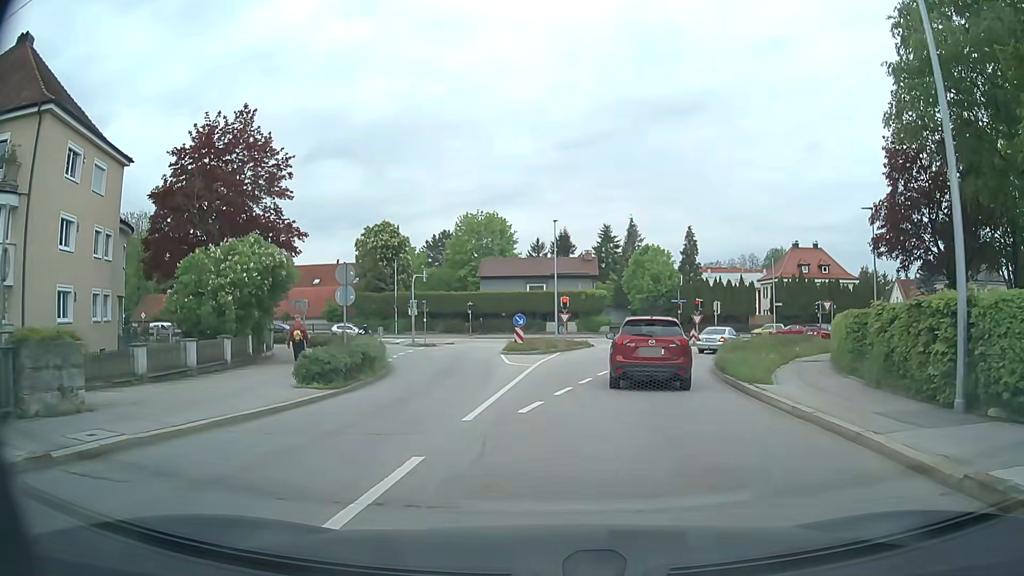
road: tertiary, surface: asphalt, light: Day
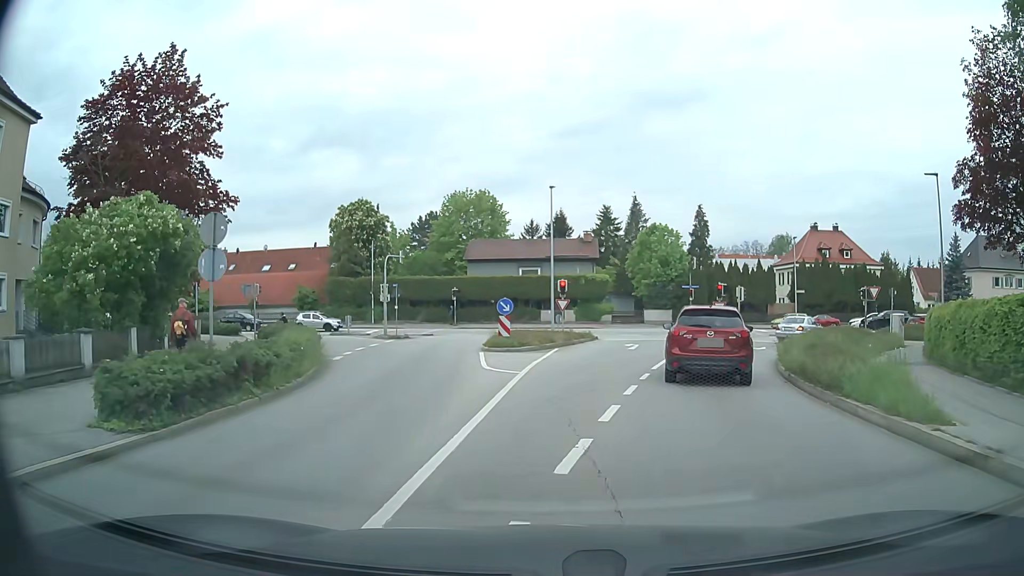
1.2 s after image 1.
(0.0, +7.9) m; +1°
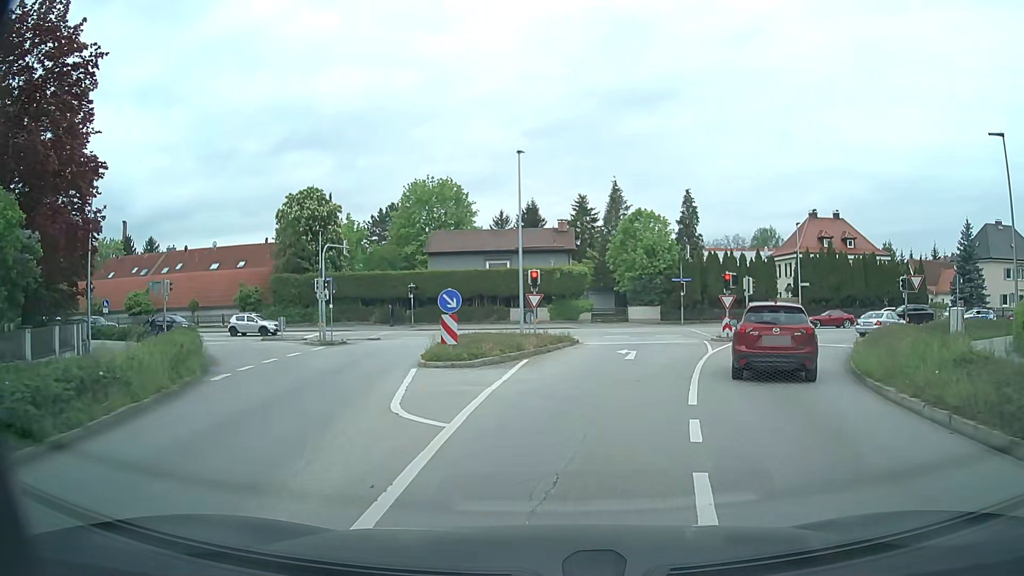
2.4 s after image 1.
(+0.1, +7.8) m; +2°
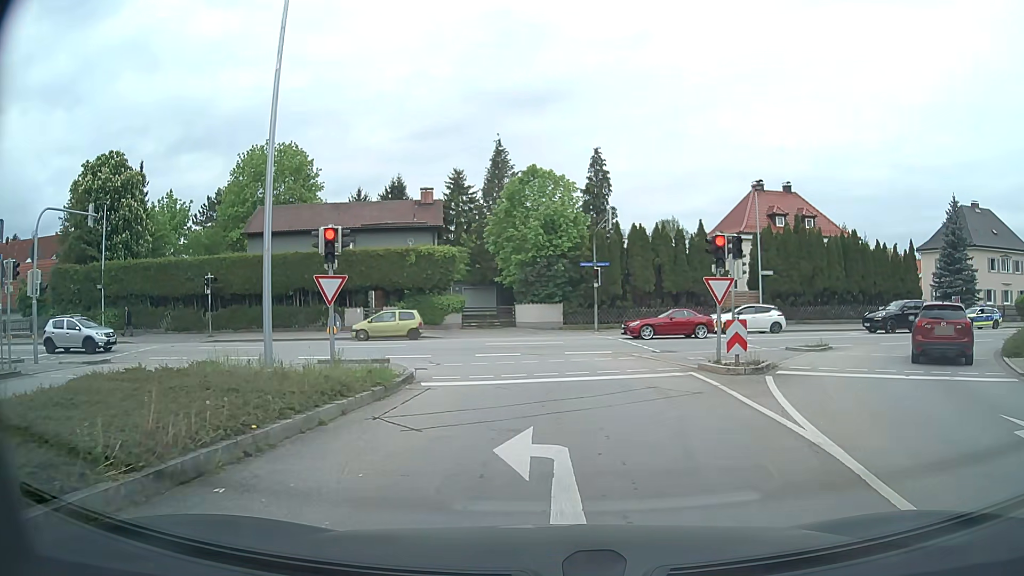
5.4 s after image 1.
(+1.5, +17.0) m; +10°
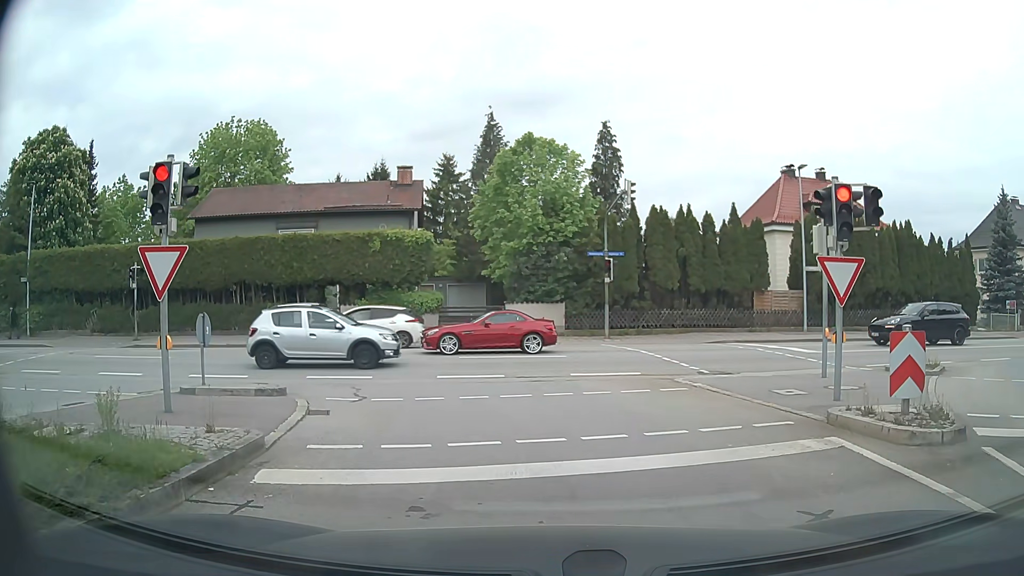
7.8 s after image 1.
(0.0, +7.3) m; +1°
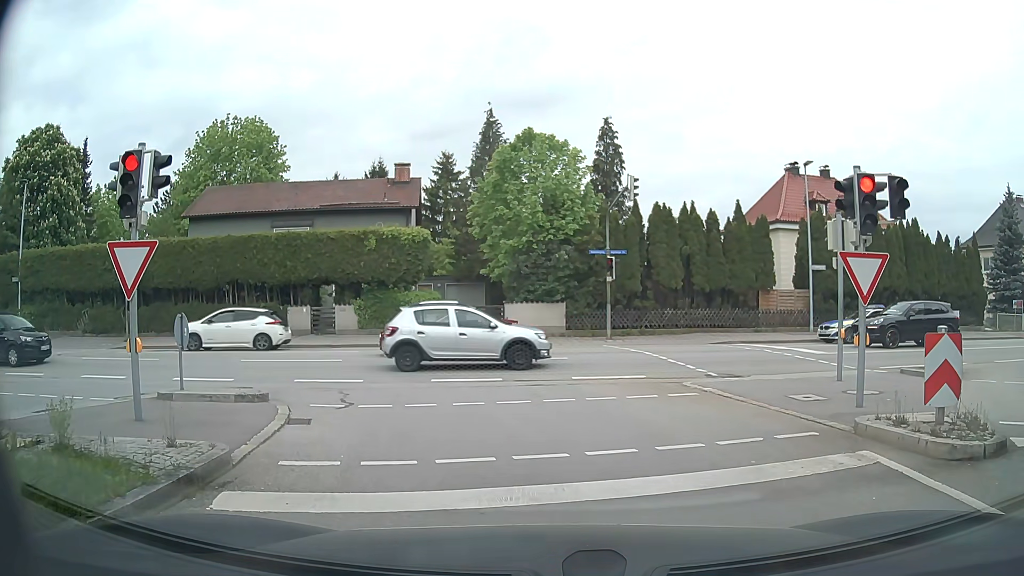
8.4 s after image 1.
(0.0, +0.7) m; -2°
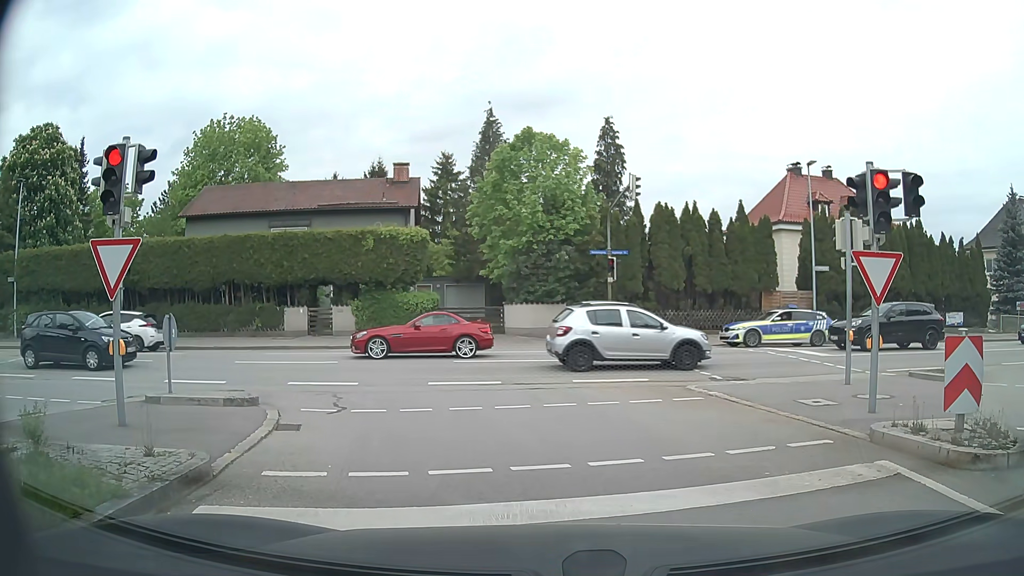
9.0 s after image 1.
(0.0, +0.4) m; 0°
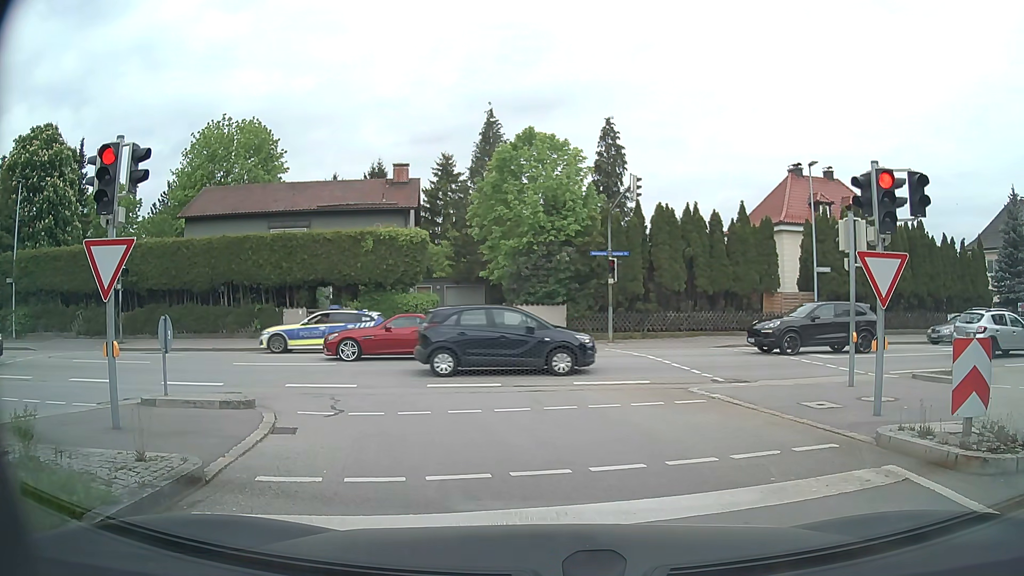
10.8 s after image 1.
(0.0, +0.2) m; 0°
(0, +10) (-3, +19) (-12, +23) (-22, +23) (-32, +22) (-41, +21) (-51, +19) (-61, +18) (-71, +17) (-81, +15) m
